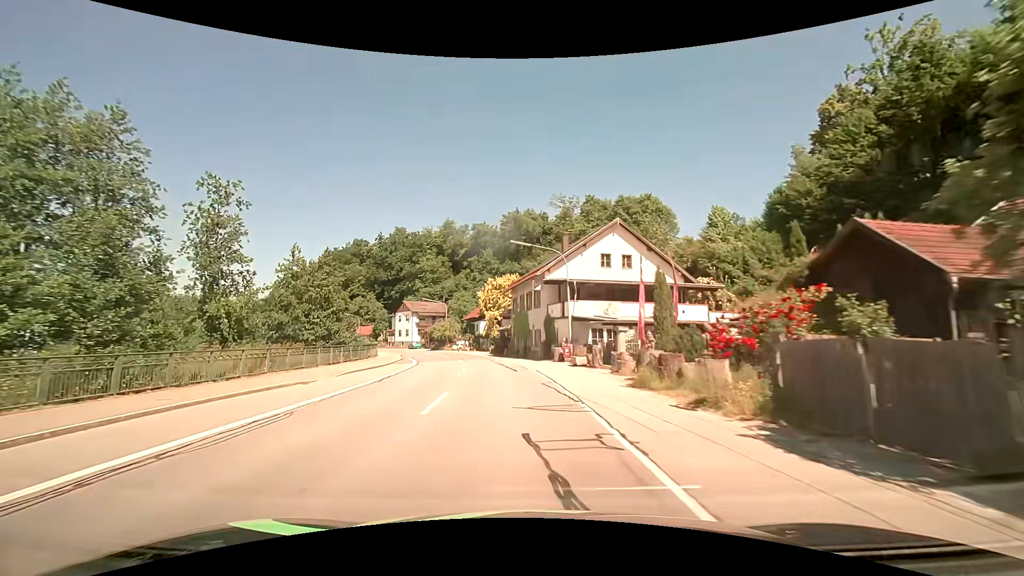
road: secondary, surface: asphalt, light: Day
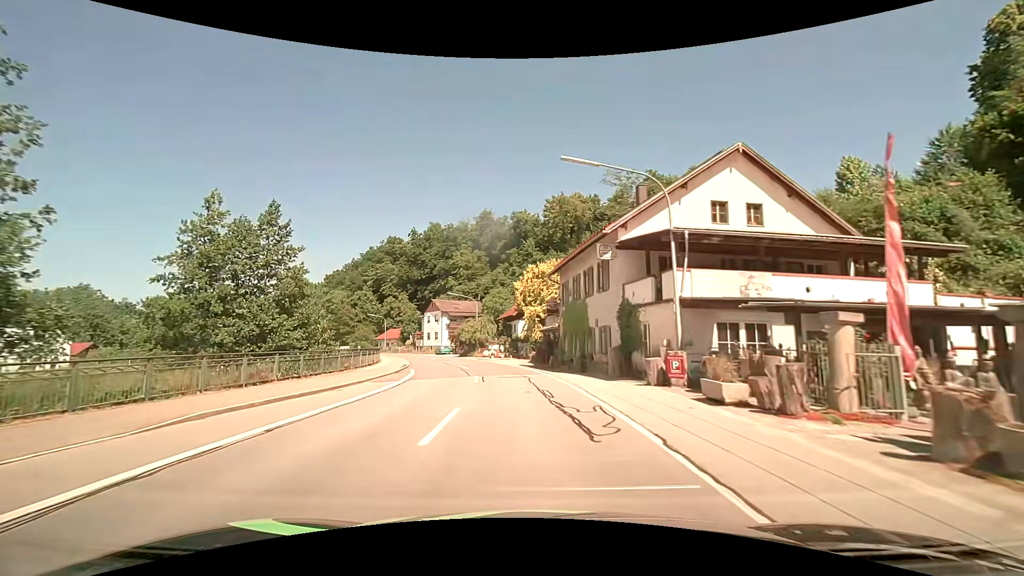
(-0.8, +15.0) m; -5°
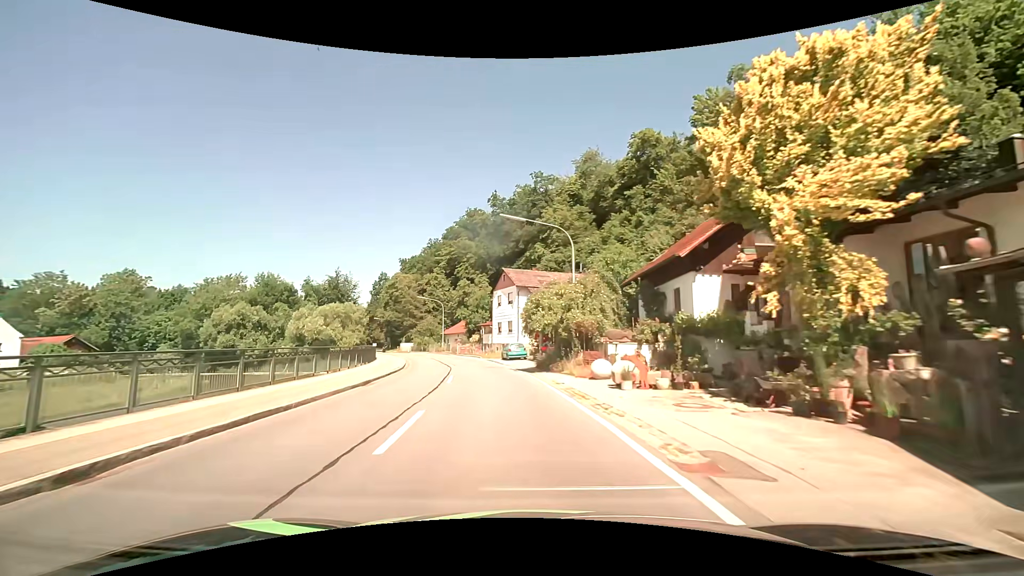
(-3.4, +36.4) m; -12°
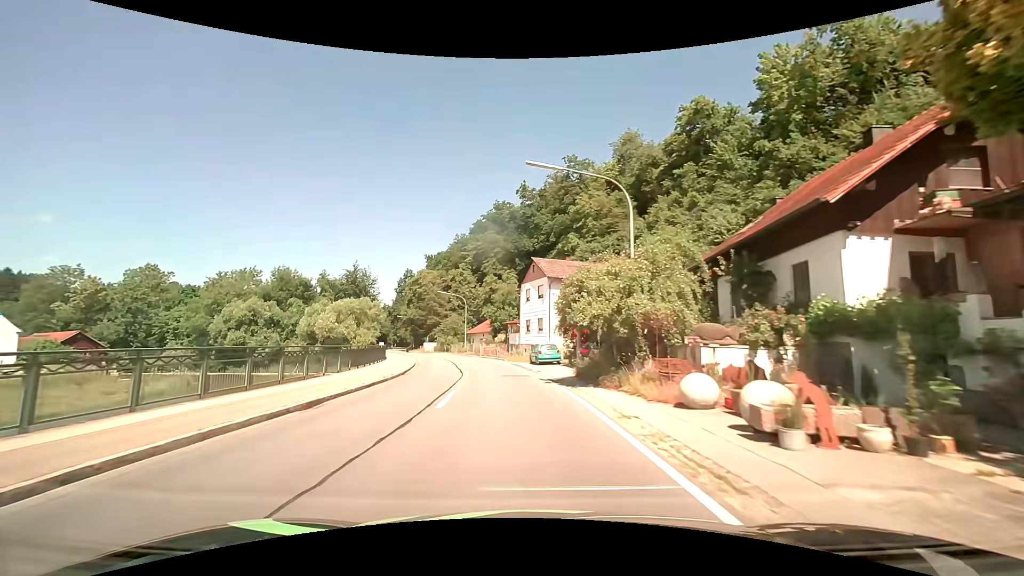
(-0.2, +7.4) m; -4°
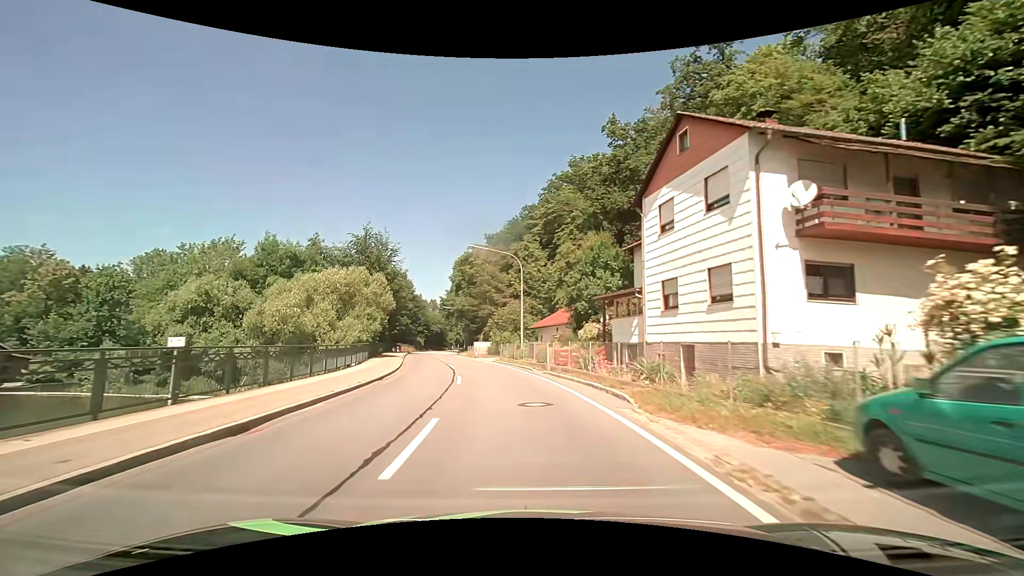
(-2.1, +30.0) m; -8°
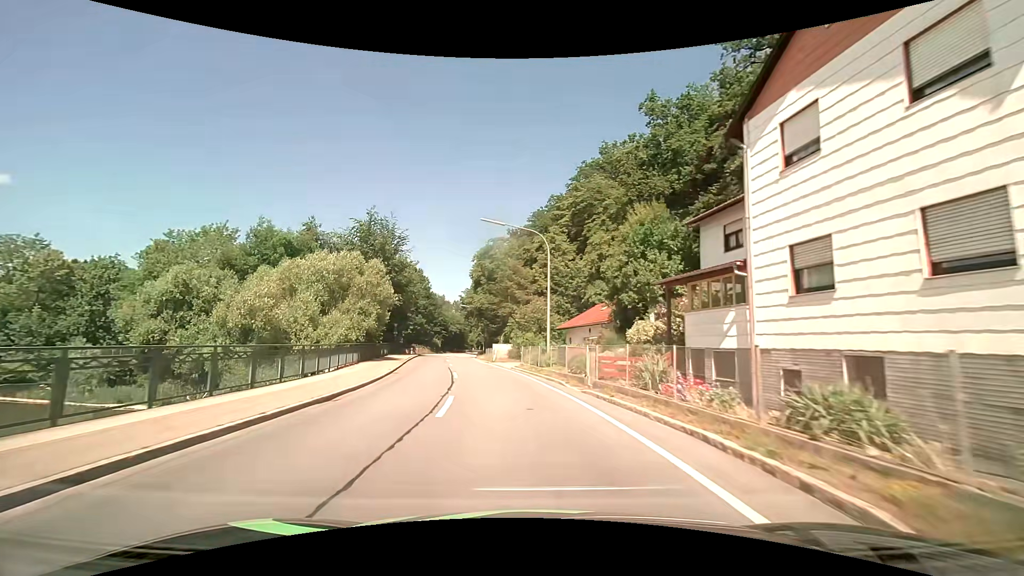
(-0.2, +7.7) m; -3°
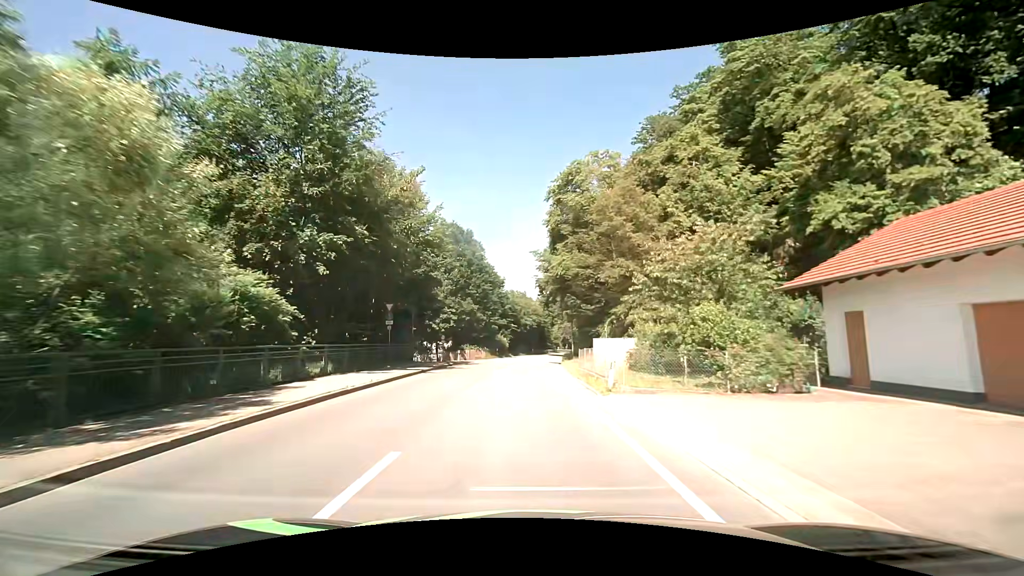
(-2.8, +31.2) m; -9°
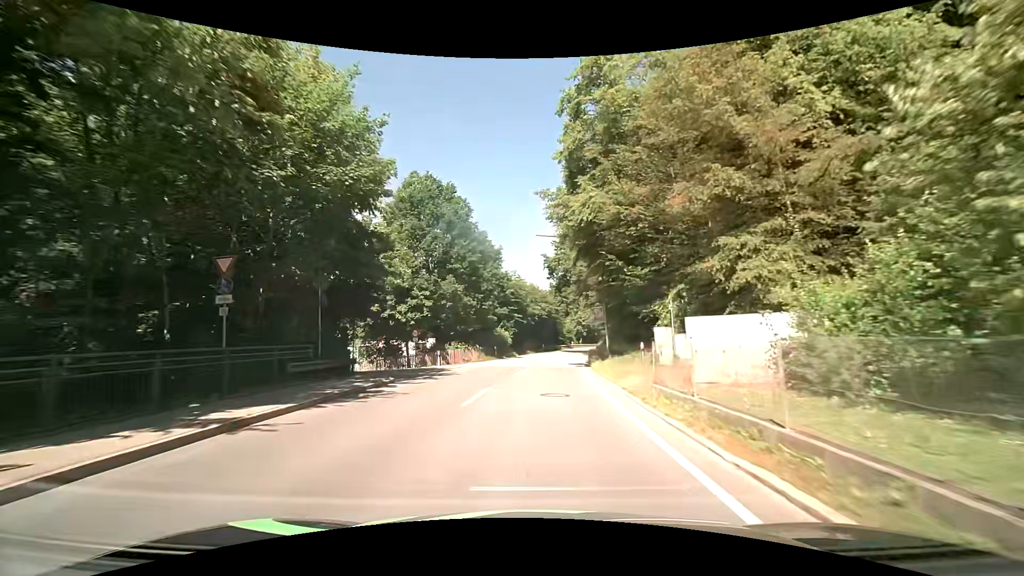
(-0.2, +15.7) m; -1°
(0, +10) (0, +20) (+1, +30) (+2, +40) (+3, +50) (+4, +60) (+6, +70) (+8, +79) (+10, +89) (+12, +99) m
